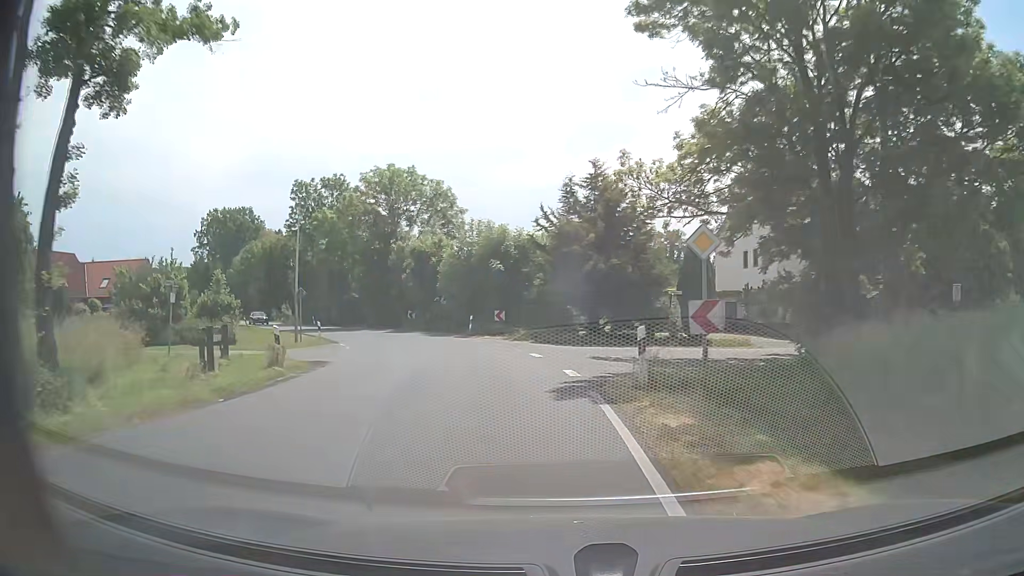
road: secondary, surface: asphalt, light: Day
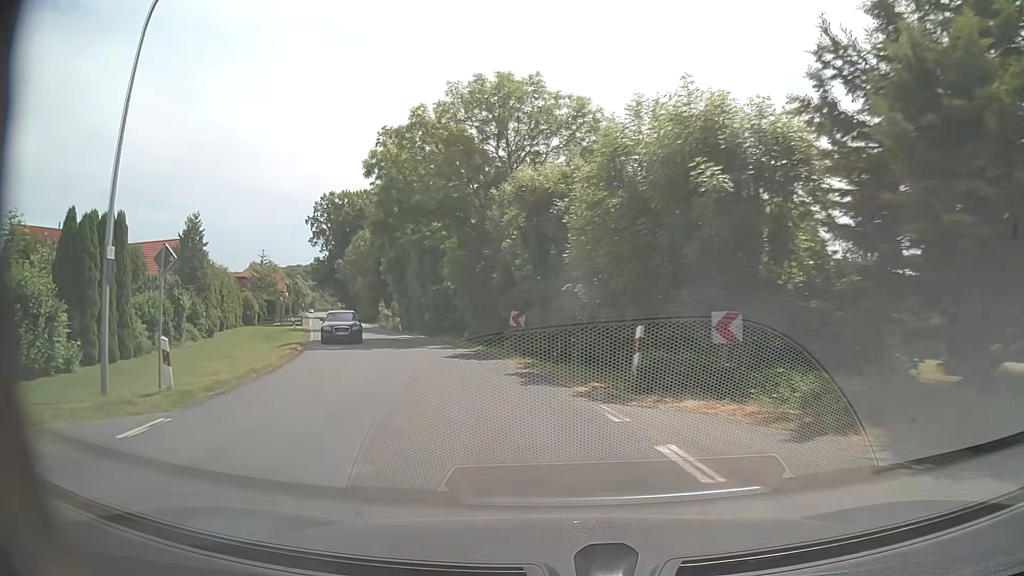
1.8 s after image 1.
(-2.6, +23.5) m; -14°
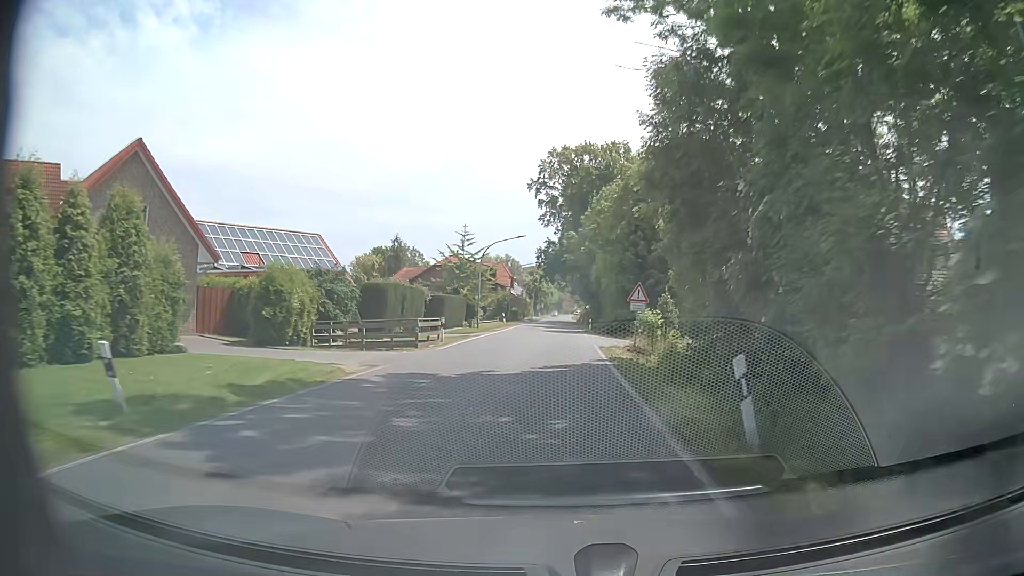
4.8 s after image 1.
(-9.6, +38.1) m; -22°
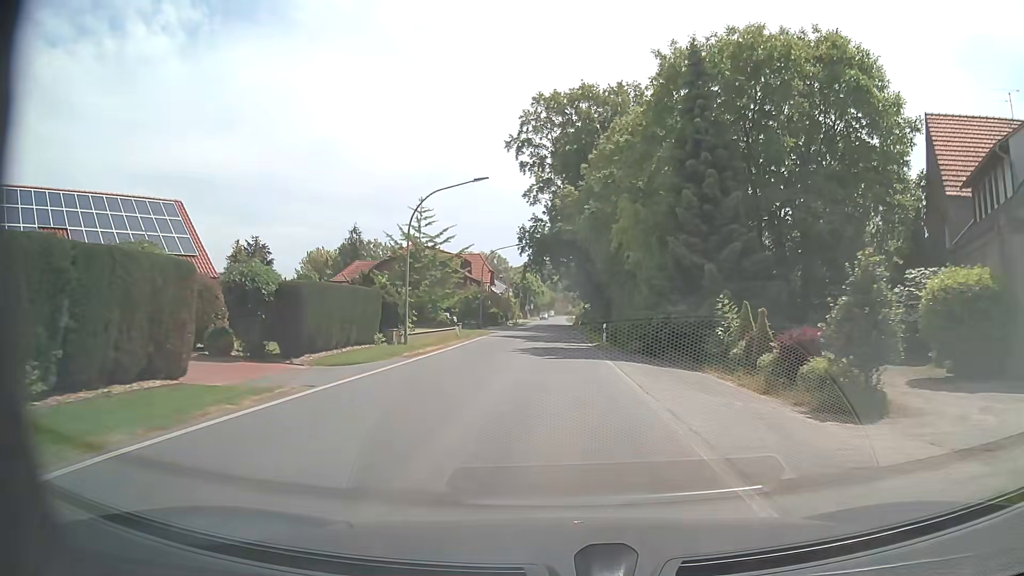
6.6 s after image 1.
(-0.1, +23.9) m; 0°
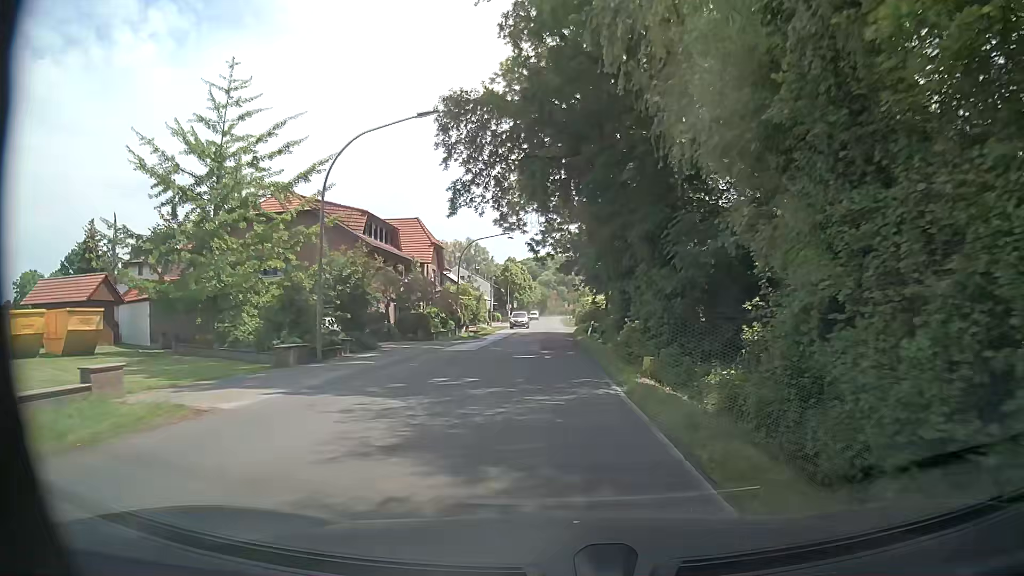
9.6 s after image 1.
(+0.2, +39.8) m; 0°
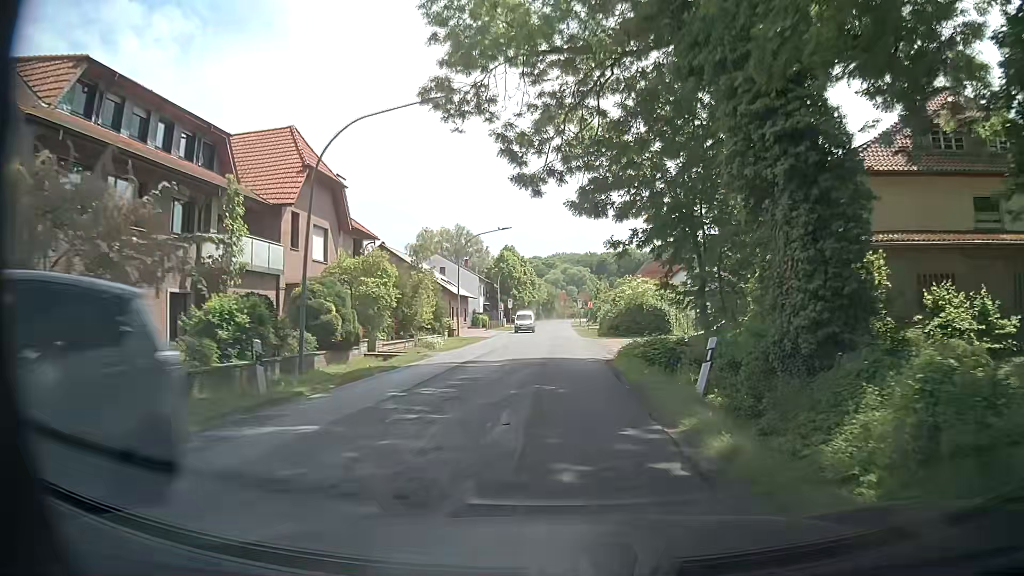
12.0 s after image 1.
(-0.3, +31.8) m; -1°
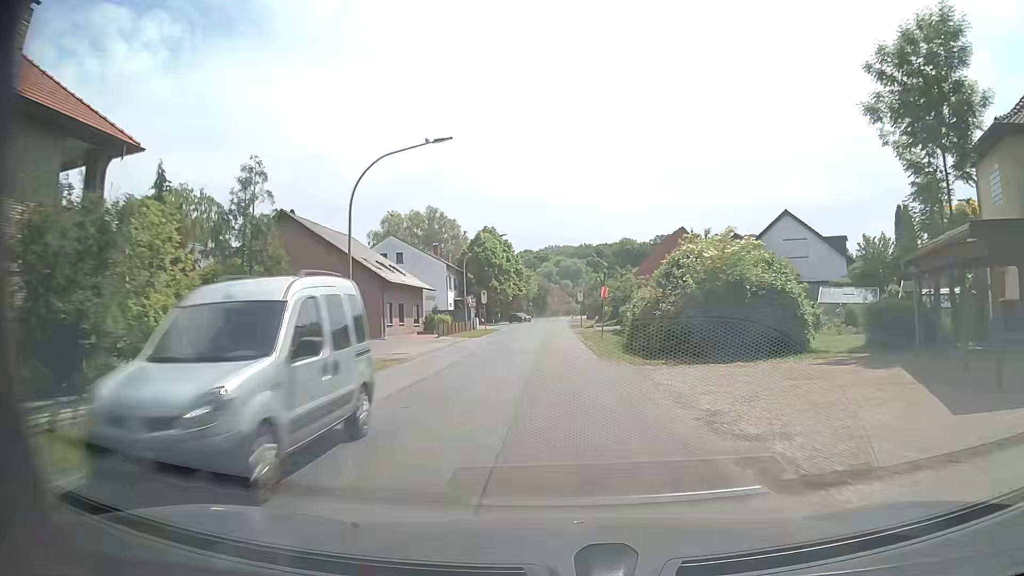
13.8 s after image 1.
(+0.1, +23.8) m; +1°
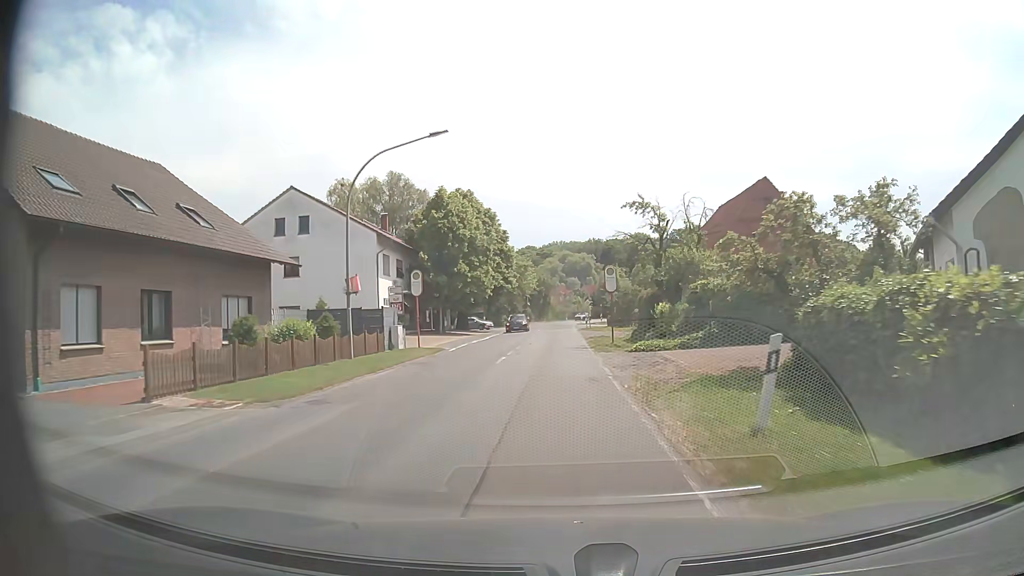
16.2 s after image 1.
(0.0, +31.7) m; 0°
(0, +10) (0, +20) (0, +30) (0, +40) (0, +50) (0, +60) (0, +70) (0, +80) (+1, +90) (+2, +100) m
